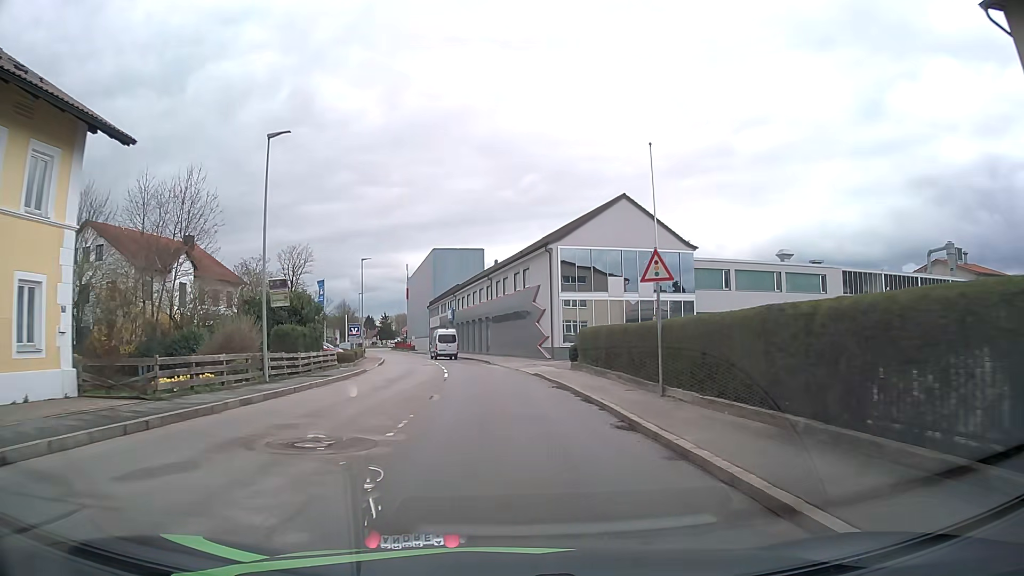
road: secondary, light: Day
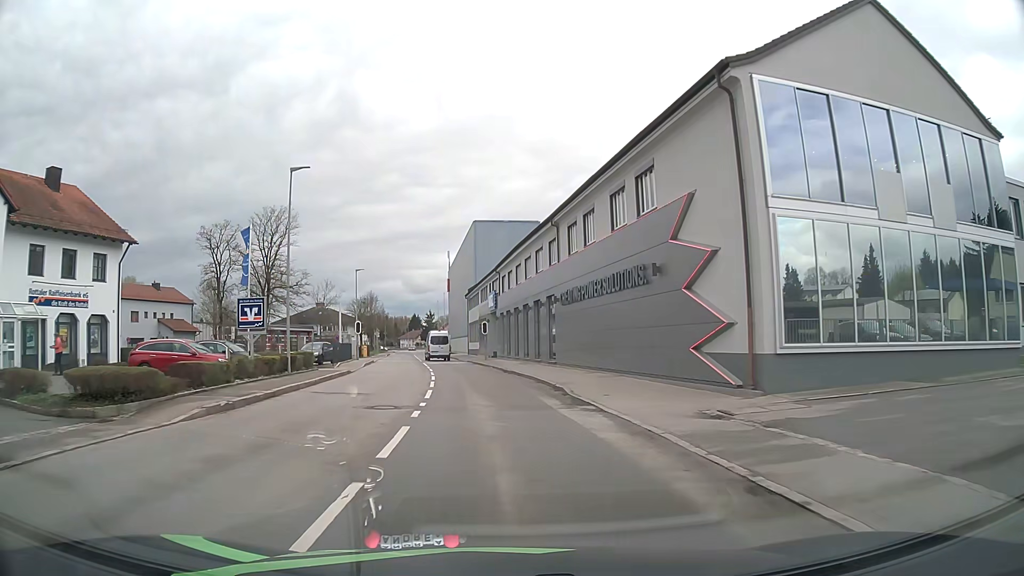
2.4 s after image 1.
(-1.4, +29.2) m; -5°
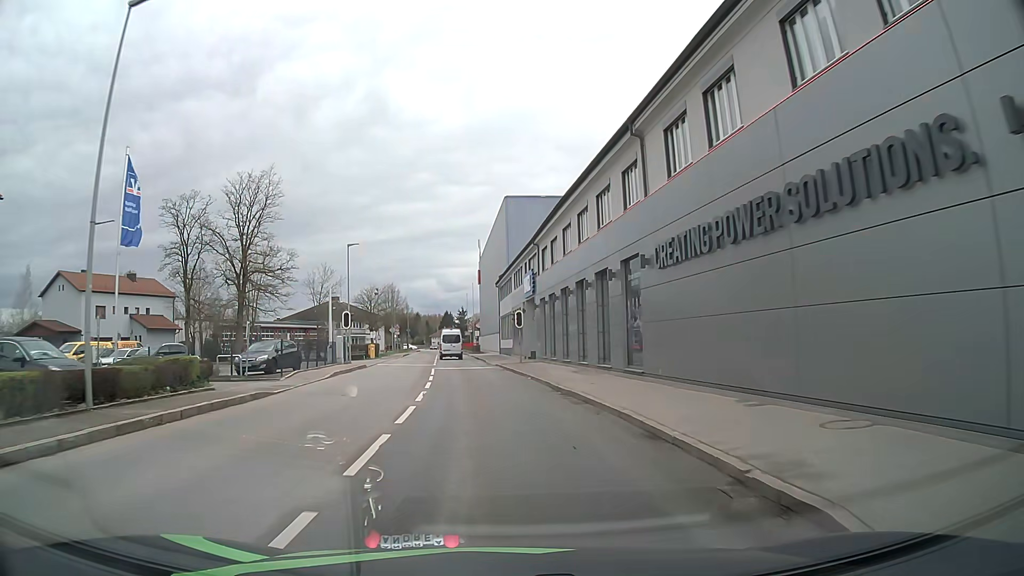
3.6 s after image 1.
(-0.4, +14.9) m; -3°
(0, +10) (-1, +20) (-2, +30) (-3, +40) (-4, +50) (-5, +60) (-6, +70) (-7, +80) (-8, +90) (-8, +100) m
